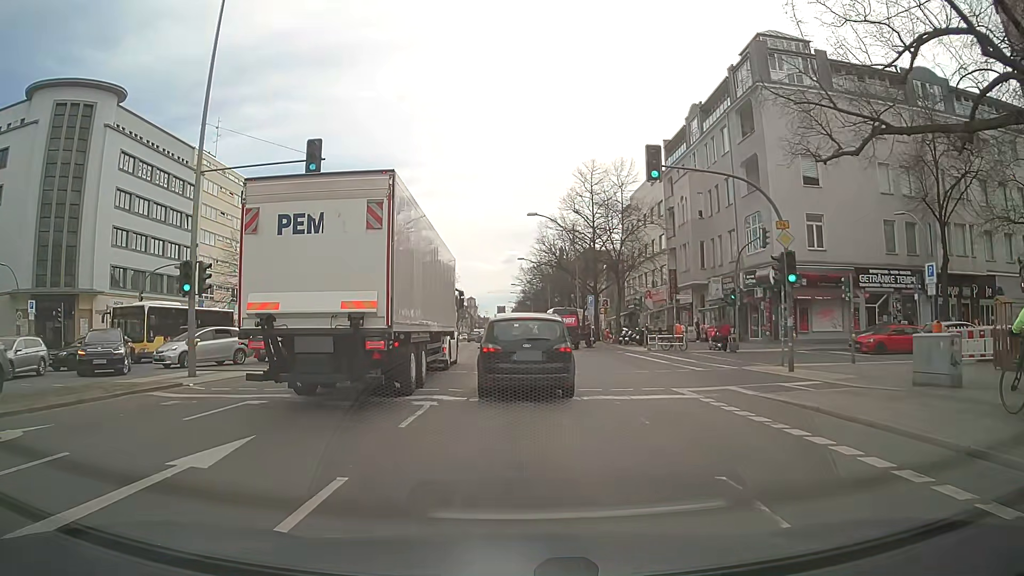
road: primary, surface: asphalt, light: Day
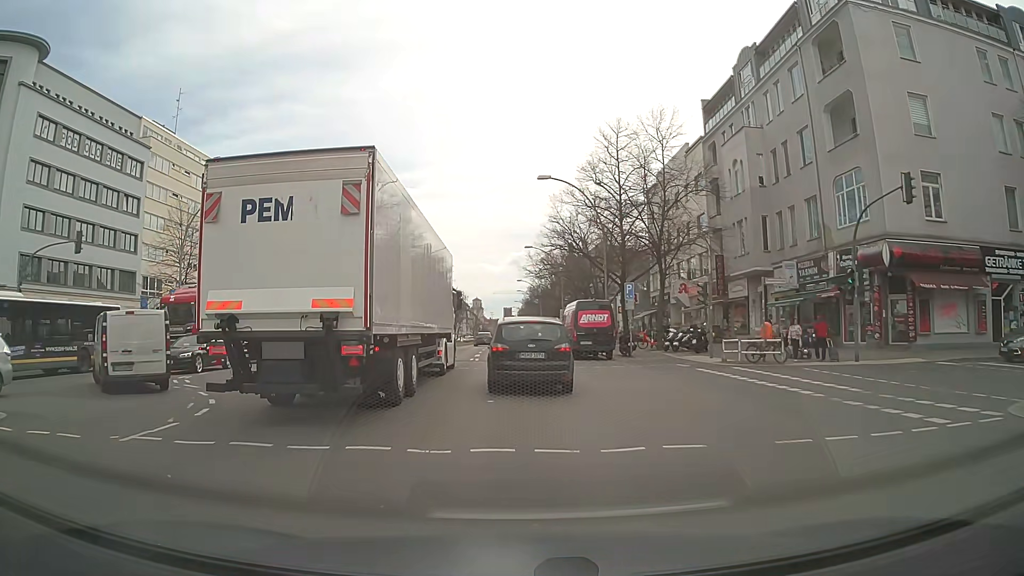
(0.0, +13.5) m; 0°
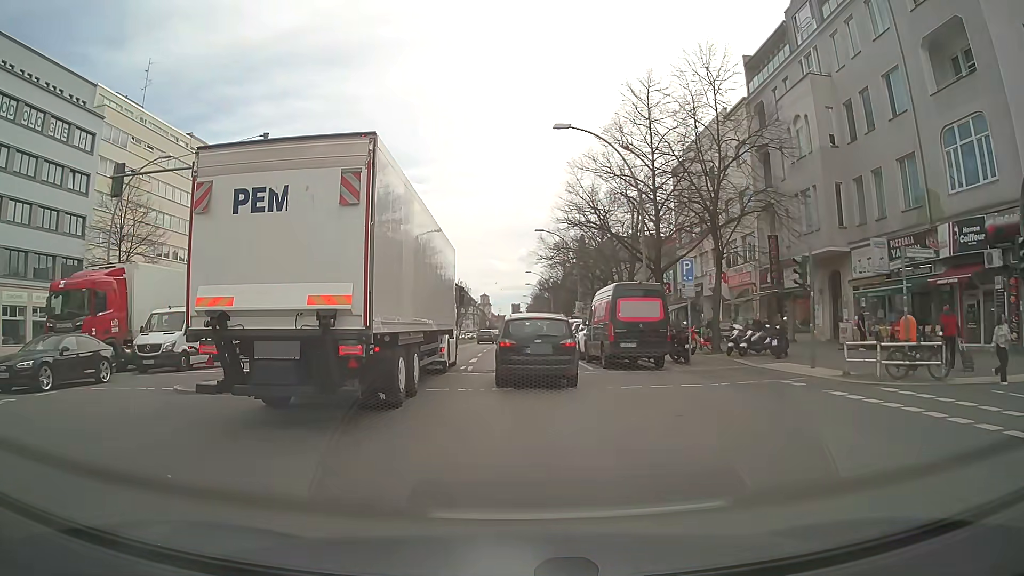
(-0.1, +9.6) m; -1°
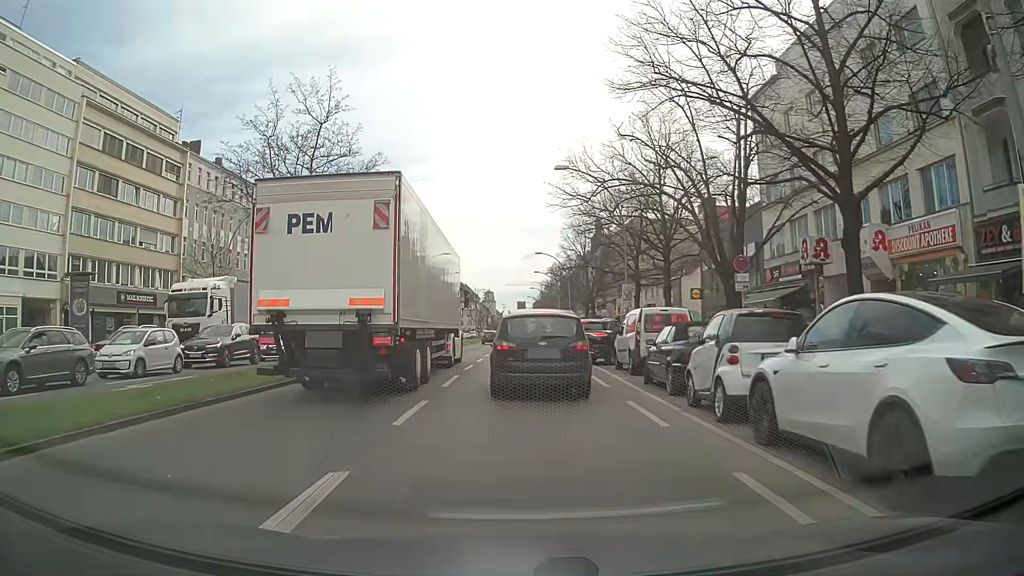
(-0.1, +23.2) m; 0°
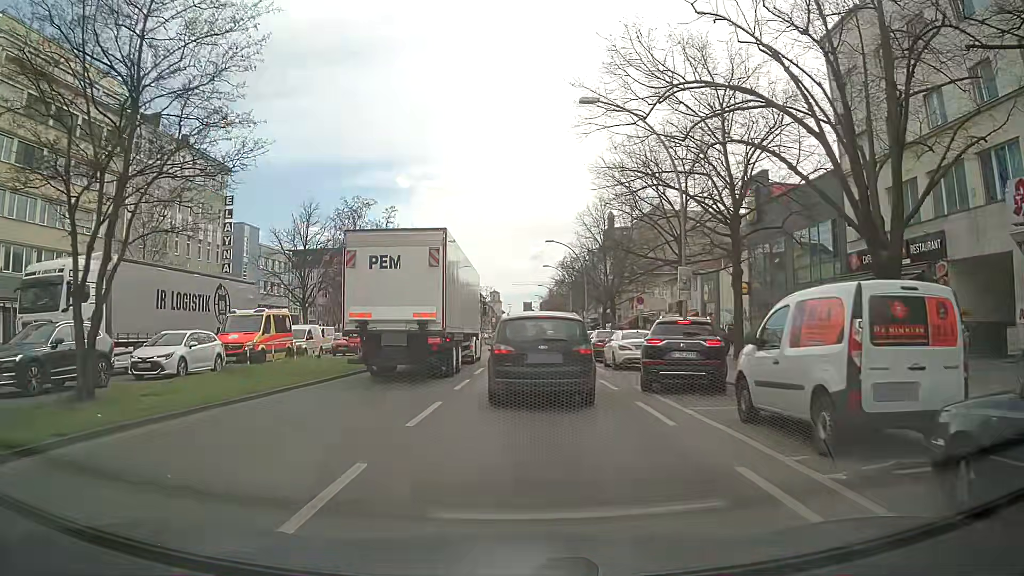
(-0.1, +11.5) m; -1°
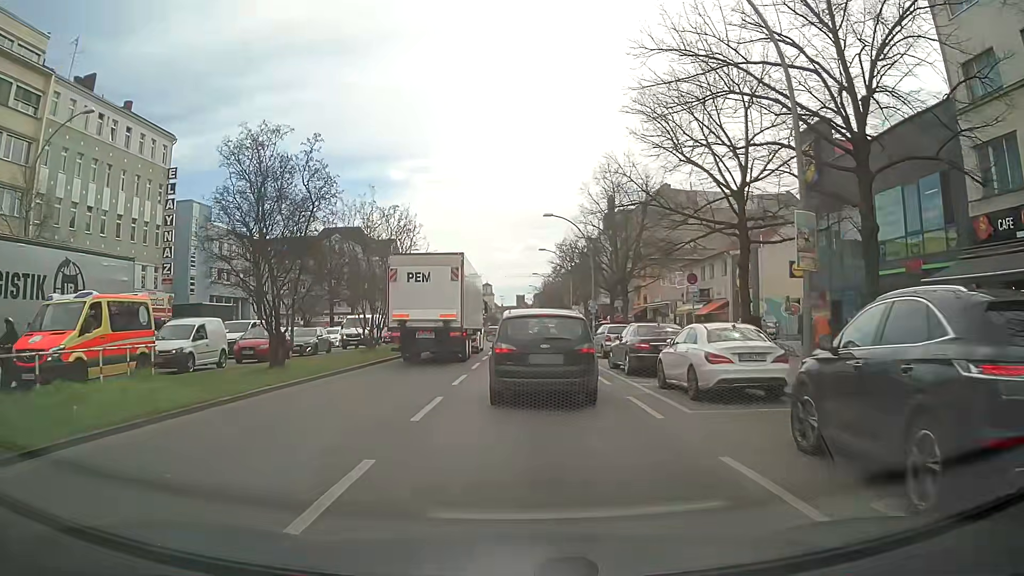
(+0.2, +11.6) m; +2°
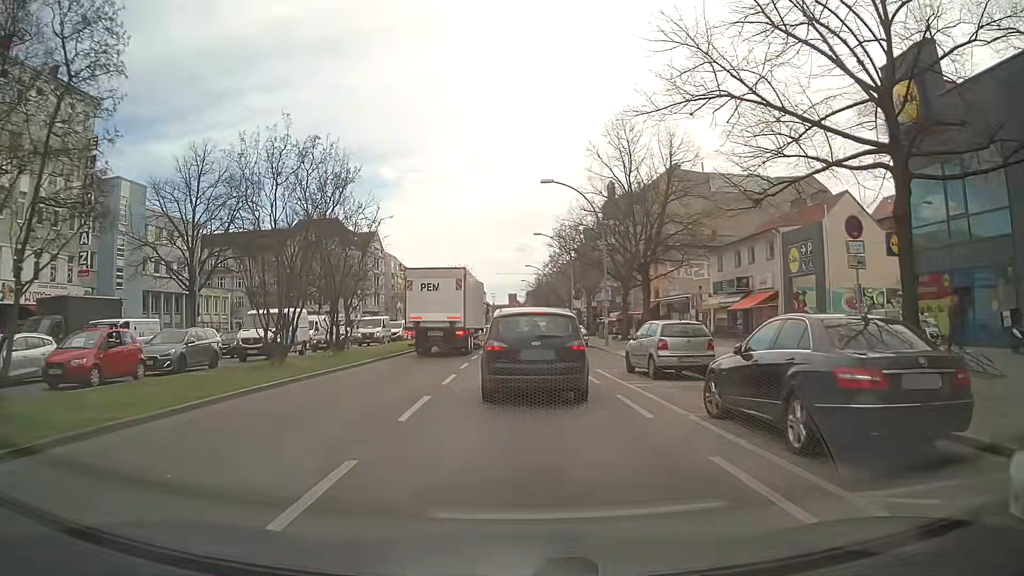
(0.0, +12.3) m; +1°
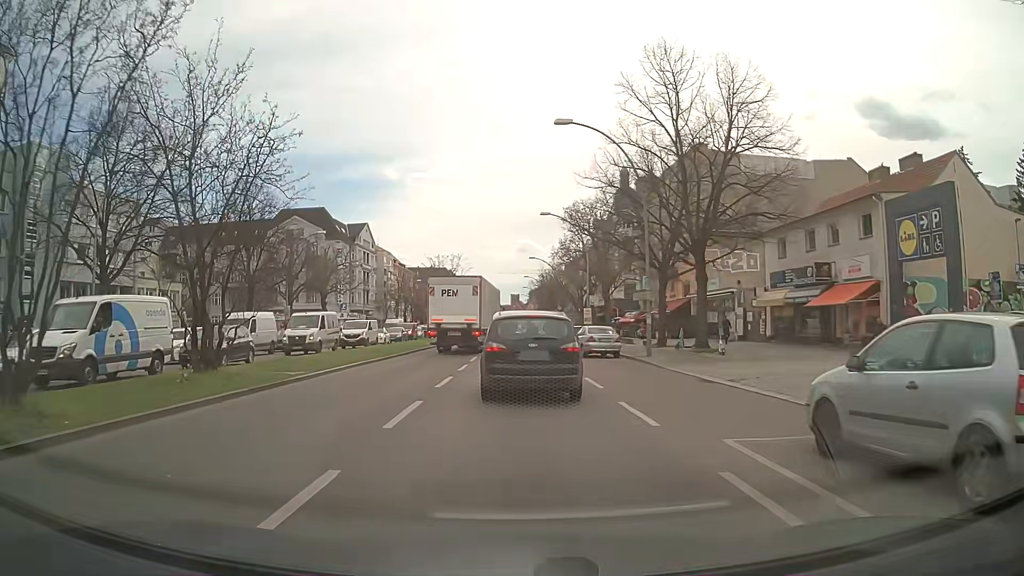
(-0.1, +12.7) m; 0°
(0, +10) (0, +20) (-1, +30) (-2, +40) (-3, +50) (-3, +60) (-4, +70) (-4, +80) (-4, +90) (-4, +100) m
